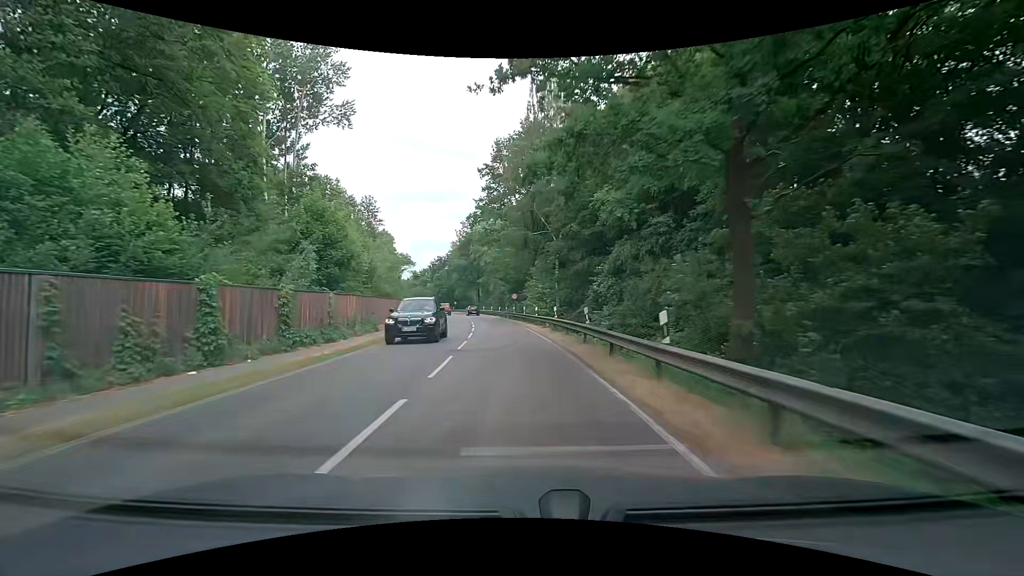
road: secondary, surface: asphalt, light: Day
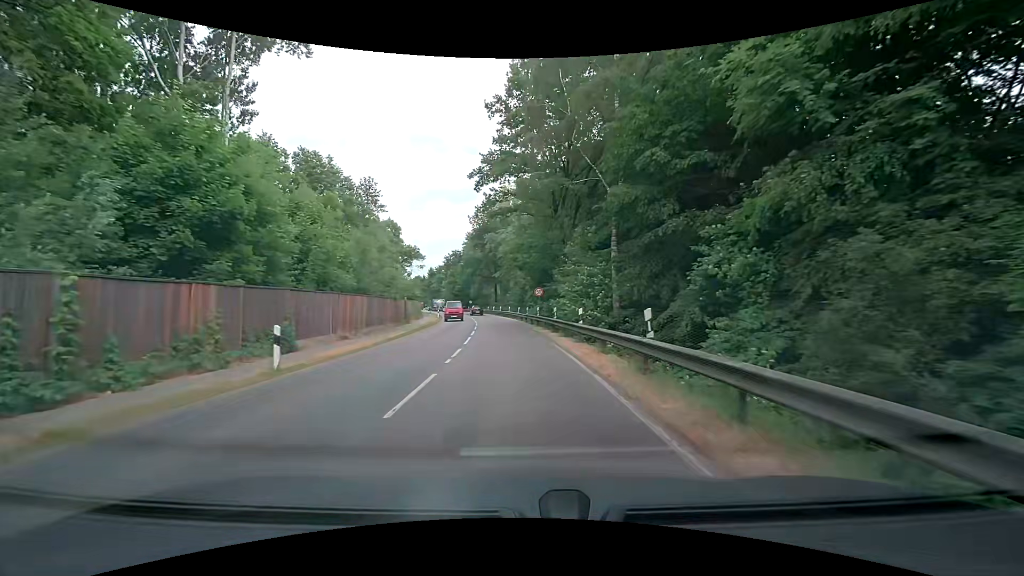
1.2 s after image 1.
(-0.1, +15.2) m; -1°
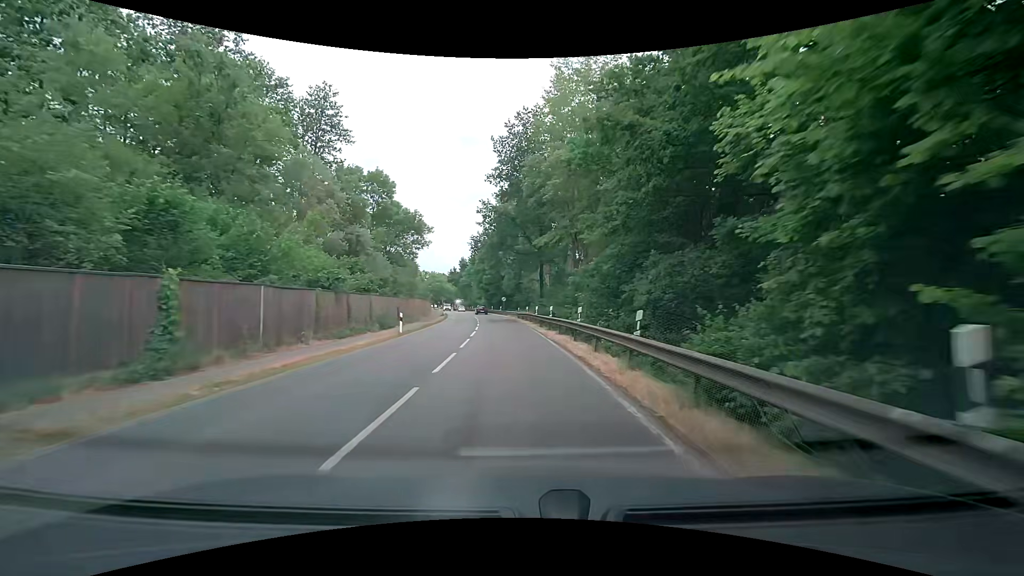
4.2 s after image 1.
(-2.8, +38.1) m; -6°
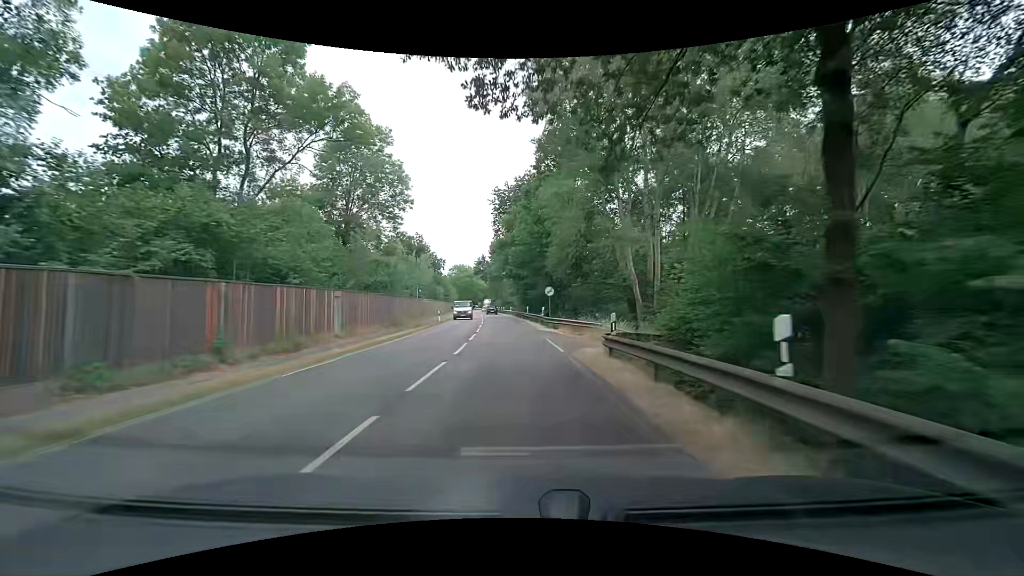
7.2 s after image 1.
(-2.0, +38.1) m; -6°
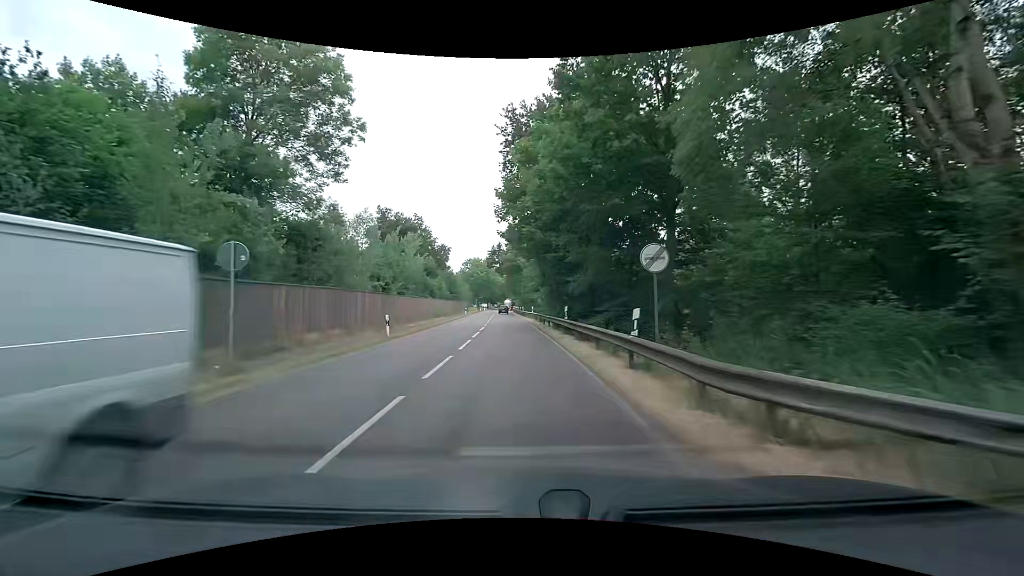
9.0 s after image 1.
(-0.5, +22.8) m; -3°
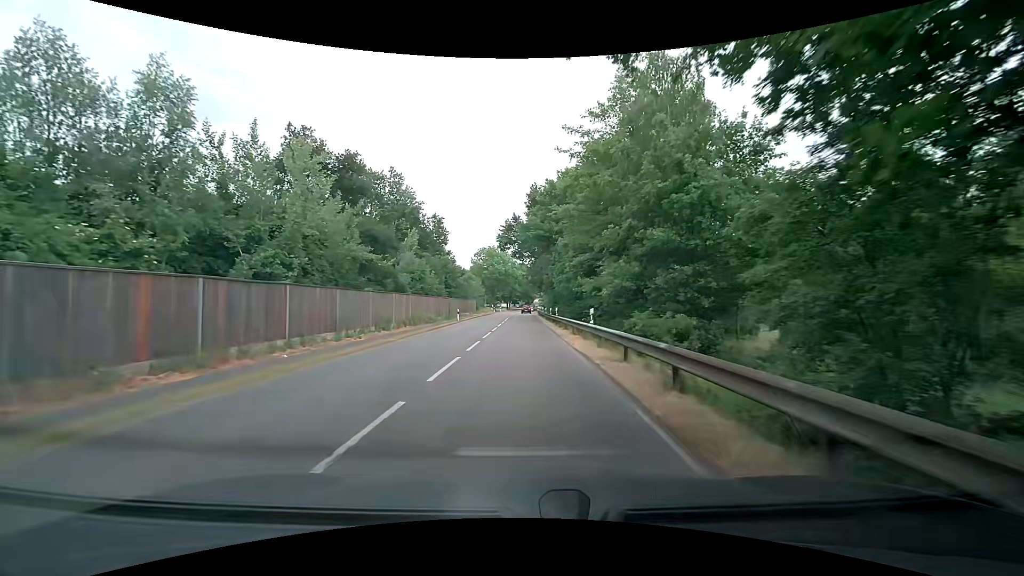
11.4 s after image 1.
(-0.5, +30.4) m; -2°
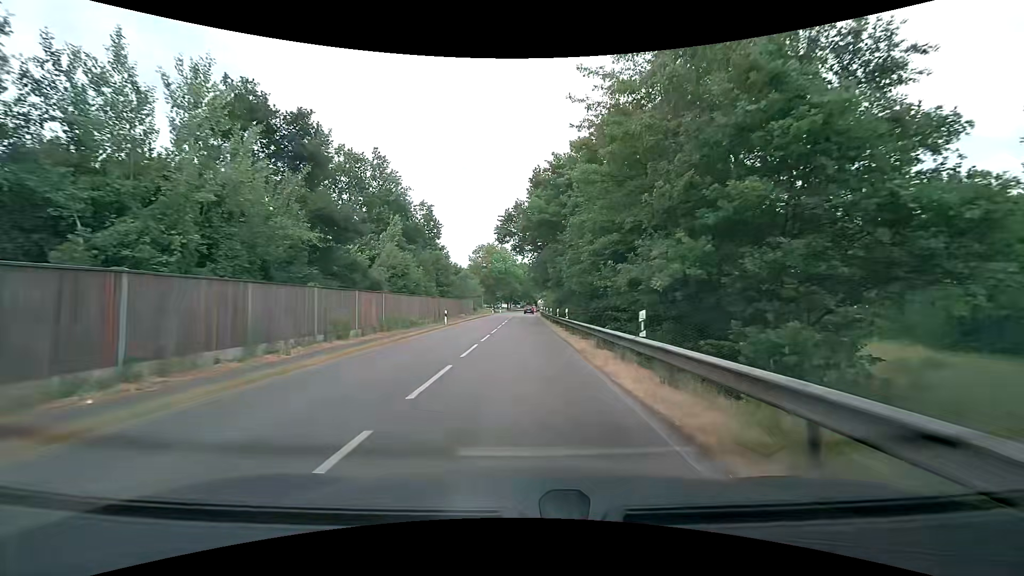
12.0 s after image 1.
(0.0, +7.6) m; -1°
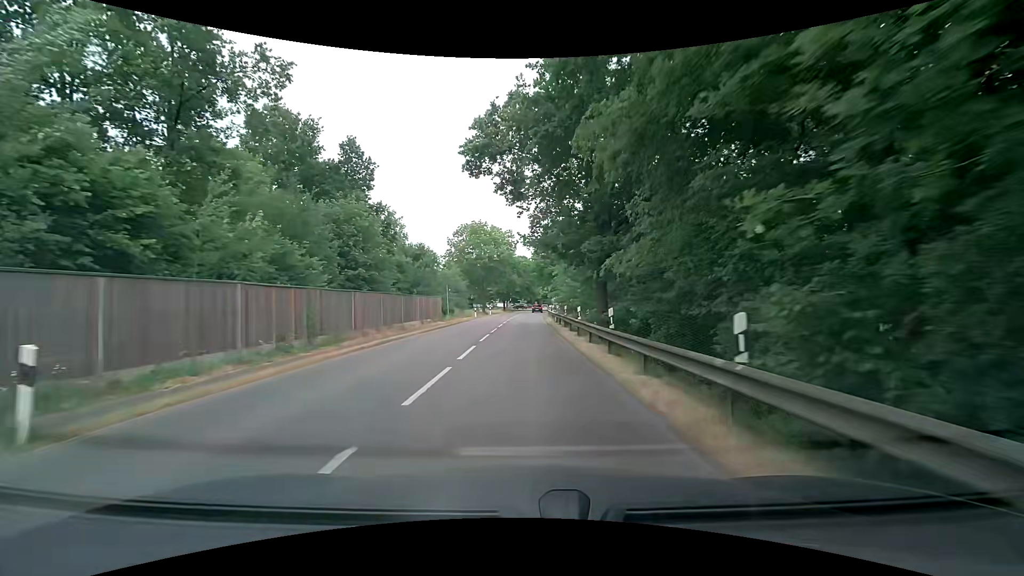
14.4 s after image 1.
(+0.1, +30.7) m; 0°
(0, +10) (0, +20) (0, +30) (0, +40) (+1, +50) (+1, +60) (+1, +70) (+2, +80) (+2, +90) (+3, +100) m
